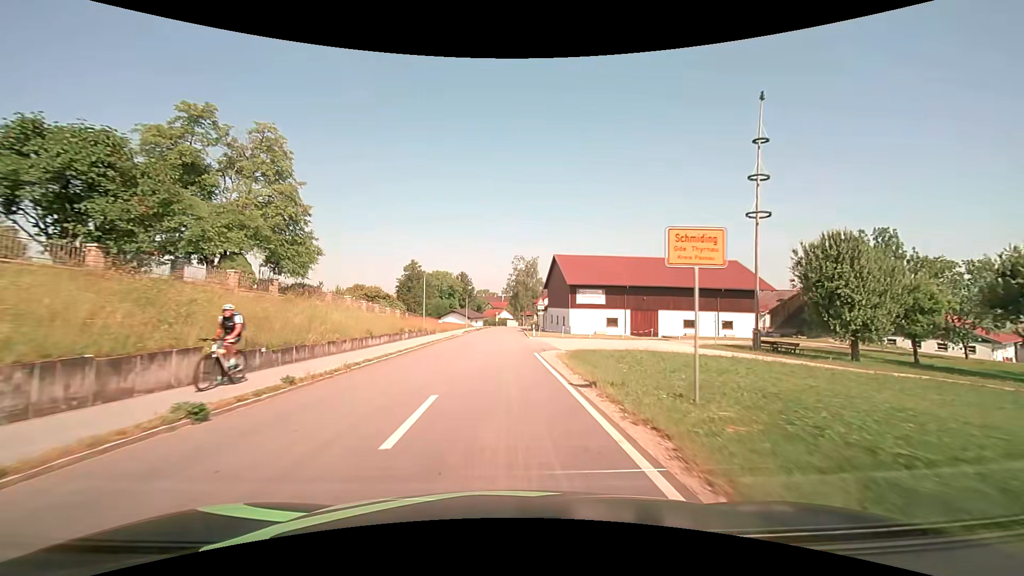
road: tertiary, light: Day
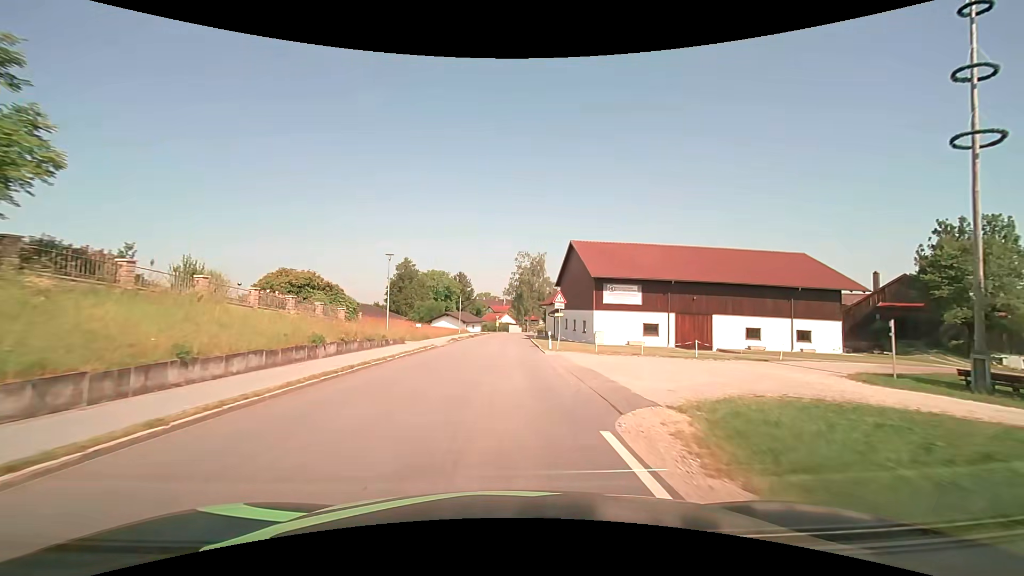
(0.0, +15.3) m; 0°
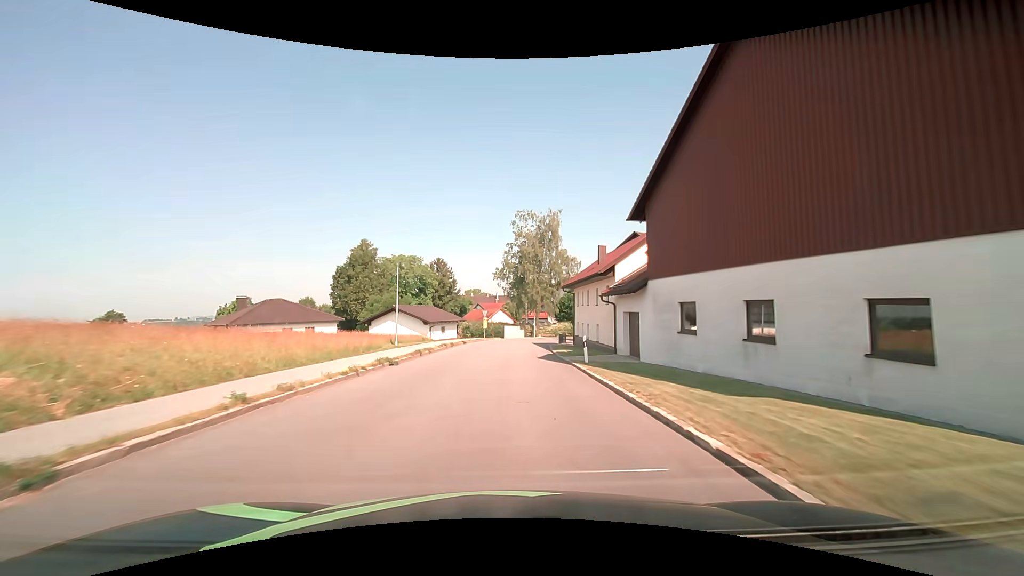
(-0.1, +38.1) m; +1°
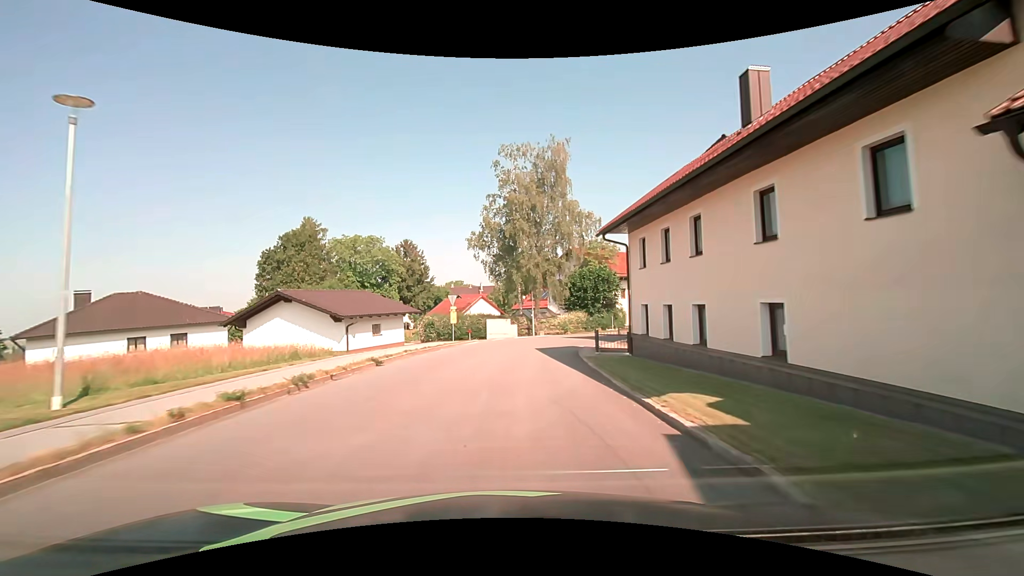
(+0.1, +22.8) m; +2°
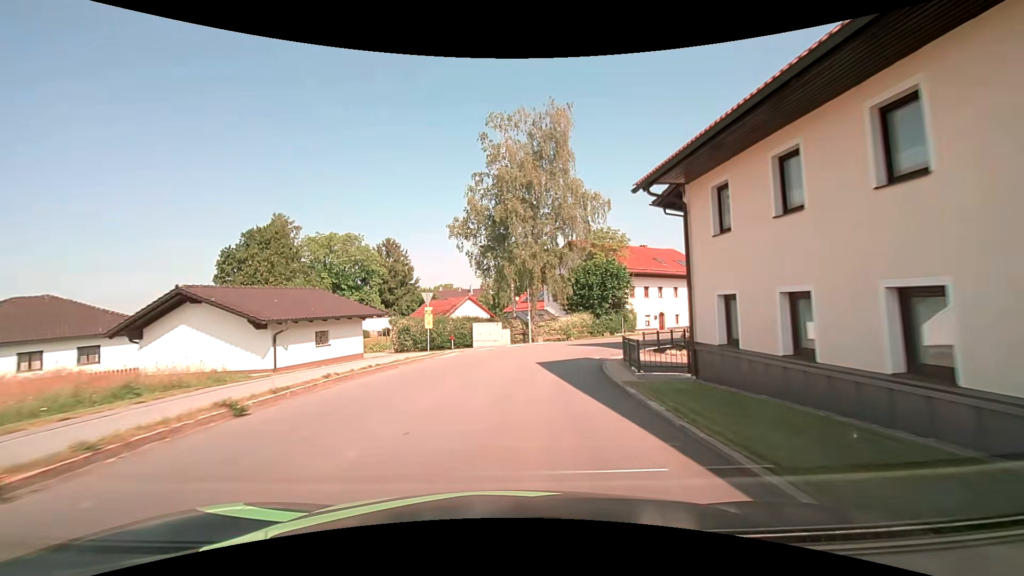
(0.0, +7.5) m; 0°
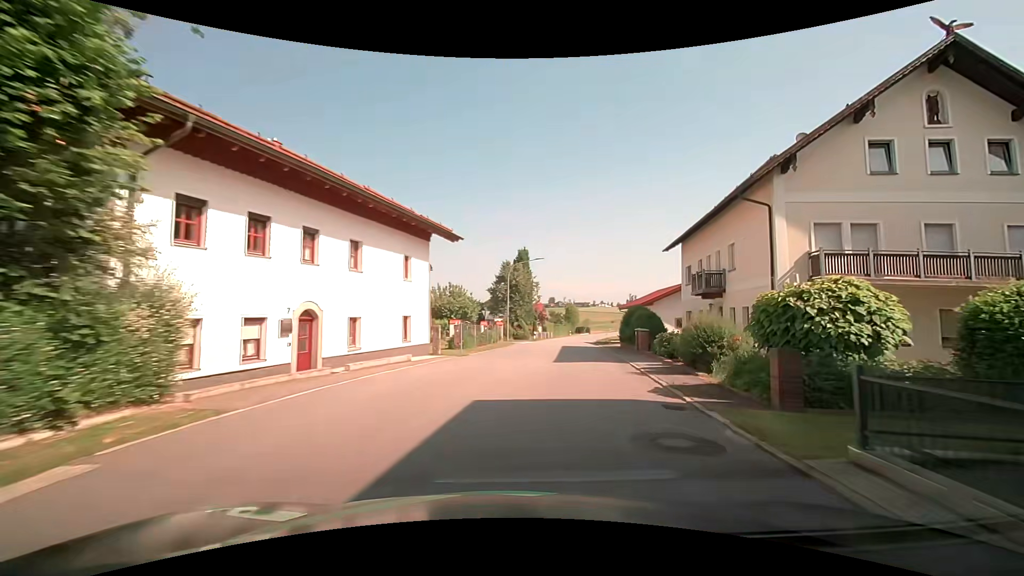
(+9.0, +33.4) m; +39°
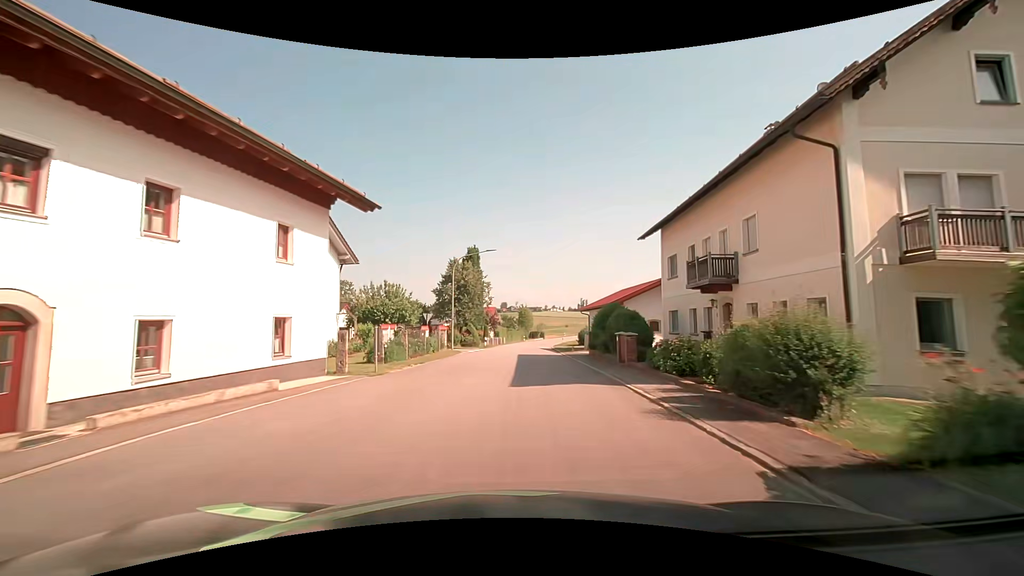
(+0.5, +7.1) m; +6°
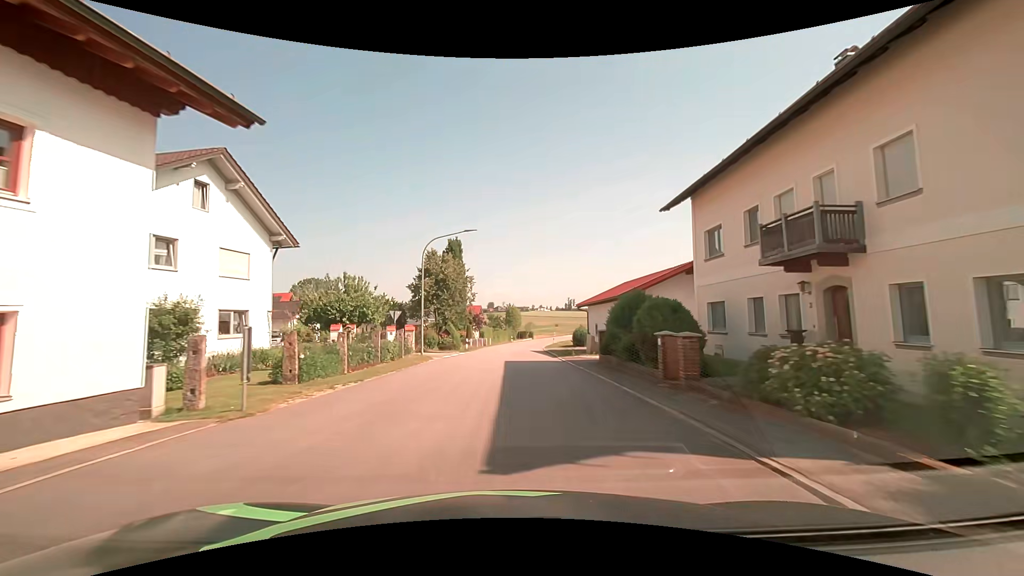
(+0.2, +7.5) m; +2°
(0, +10) (0, +20) (0, +30) (+1, +40) (+1, +50) (+2, +60) (+3, +70) (+5, +80) (+6, +90) (+9, +99) m
